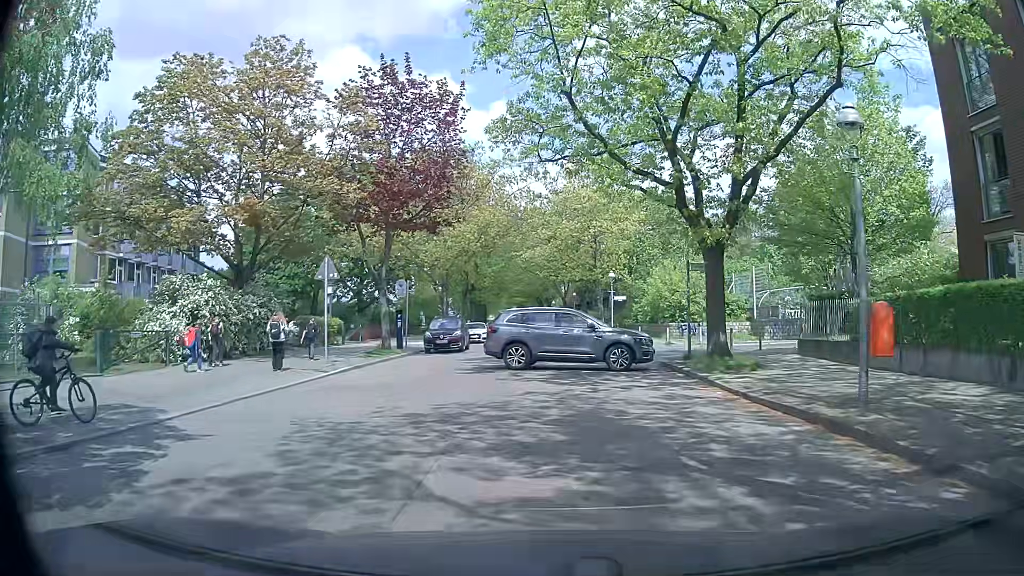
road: residential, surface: concrete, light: Day
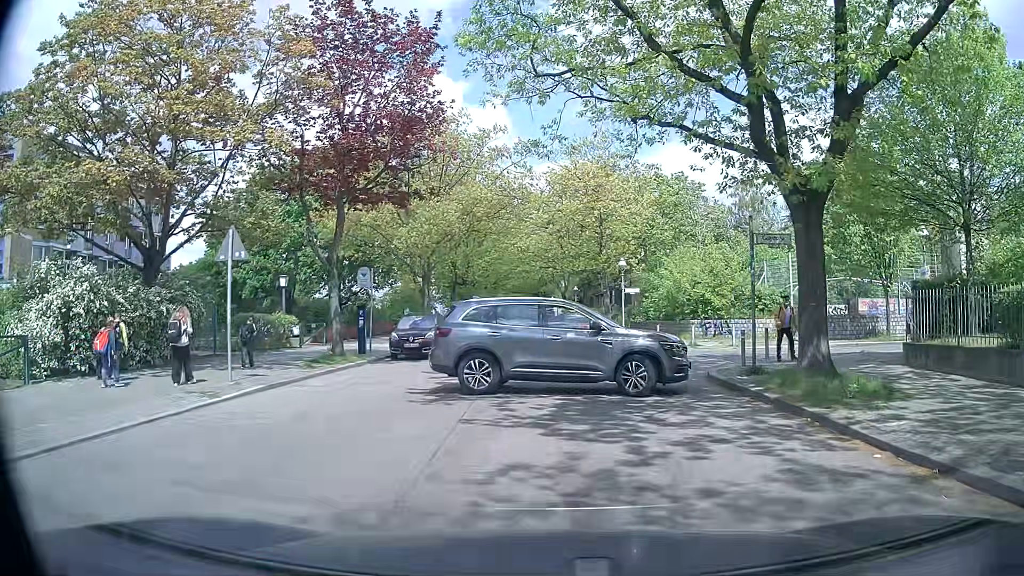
(0.0, +6.1) m; -1°
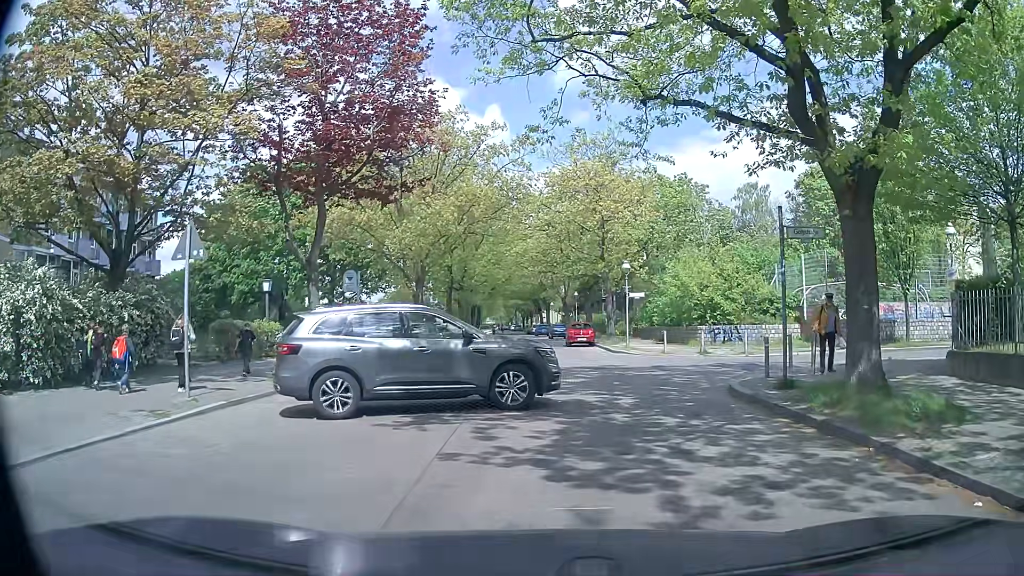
(0.0, +1.7) m; 0°
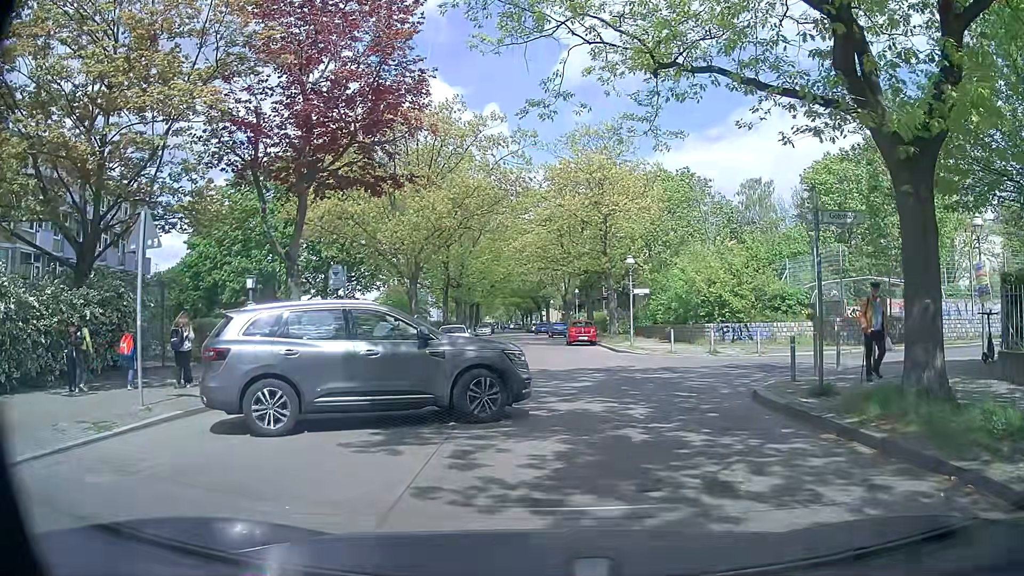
(0.0, +1.7) m; 0°
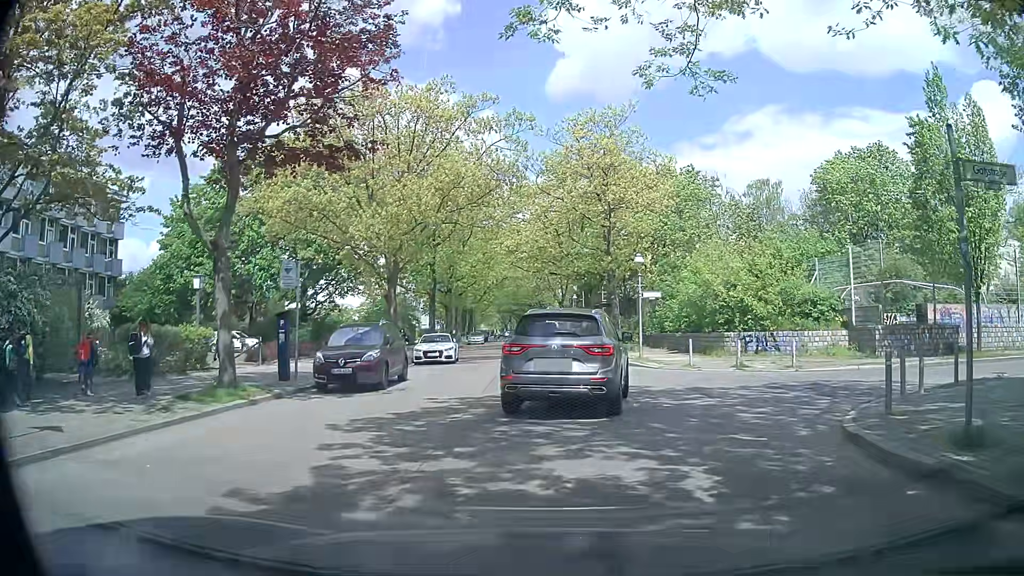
(+0.1, +4.4) m; +2°
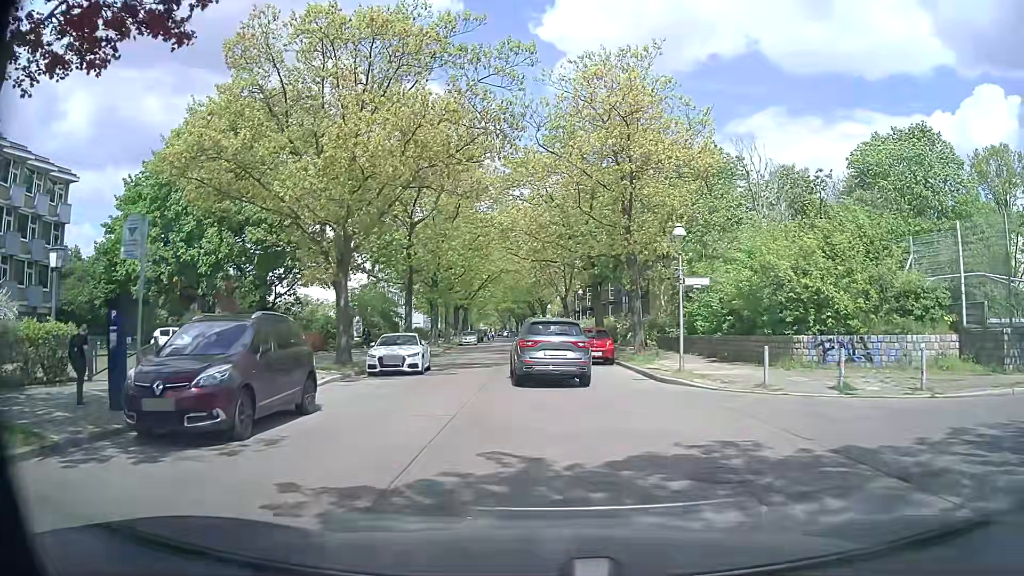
(+0.1, +8.4) m; 0°
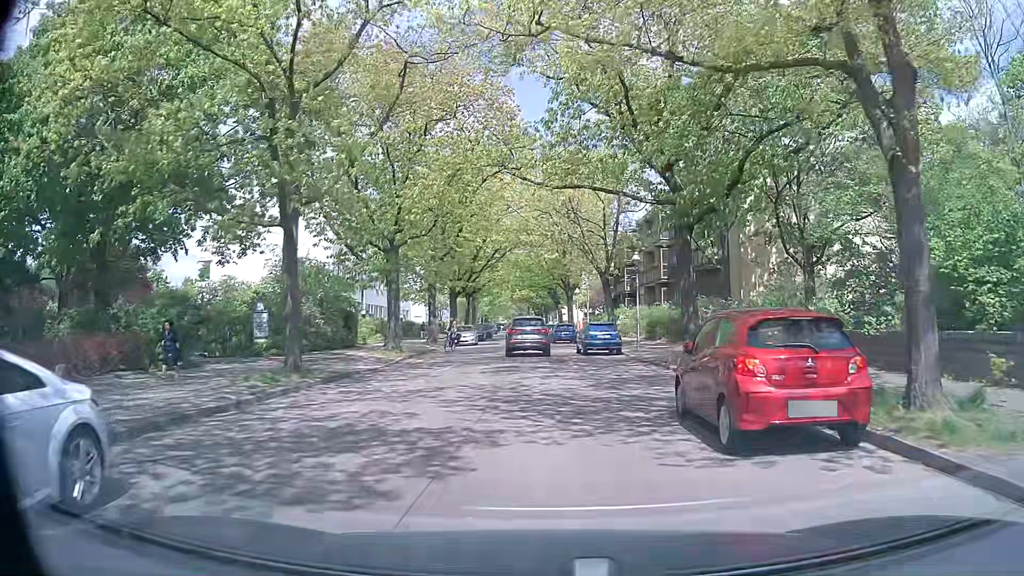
(-0.1, +20.3) m; -1°
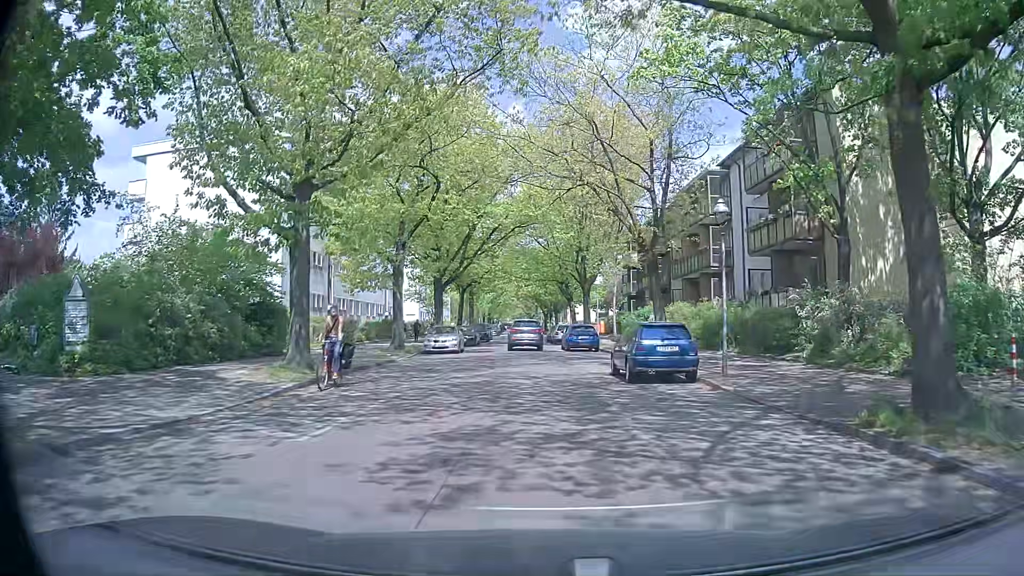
(0.0, +13.0) m; -1°
(0, +10) (0, +20) (0, +30) (0, +40) (0, +50) (-1, +60) (0, +70) (0, +80) (-1, +90) (-1, +100) m
